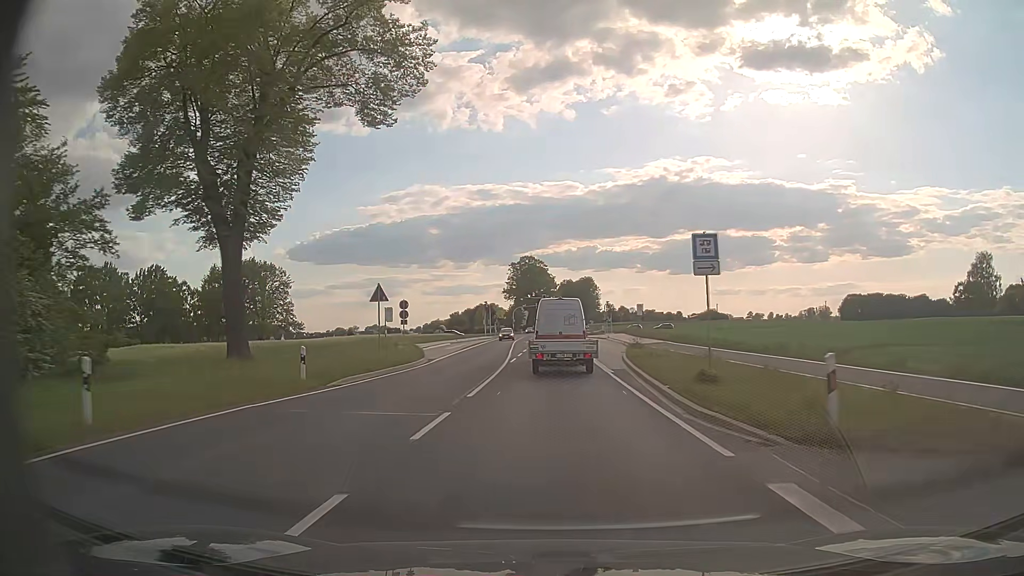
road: secondary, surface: asphalt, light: Day
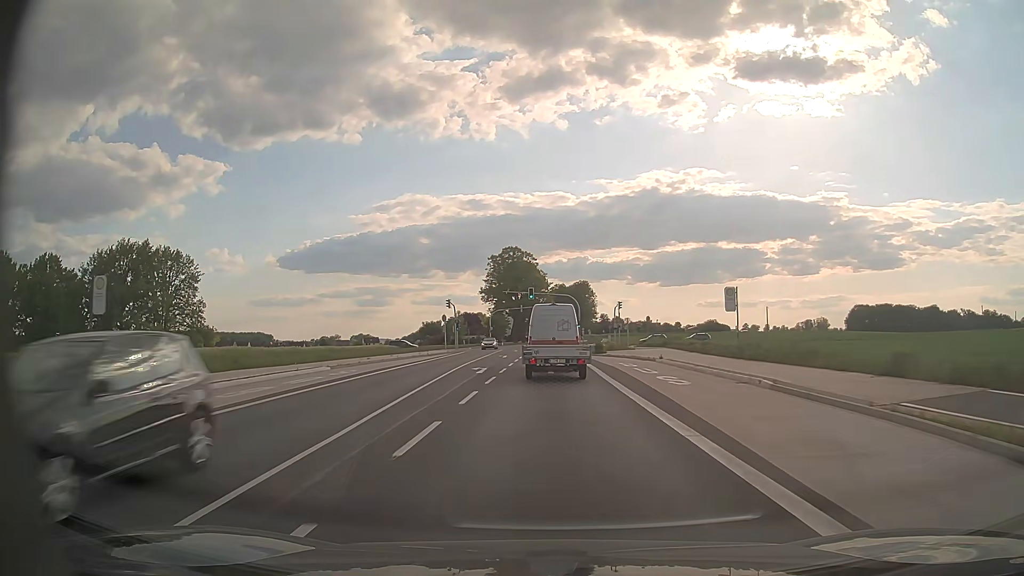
(+0.1, +40.0) m; +1°
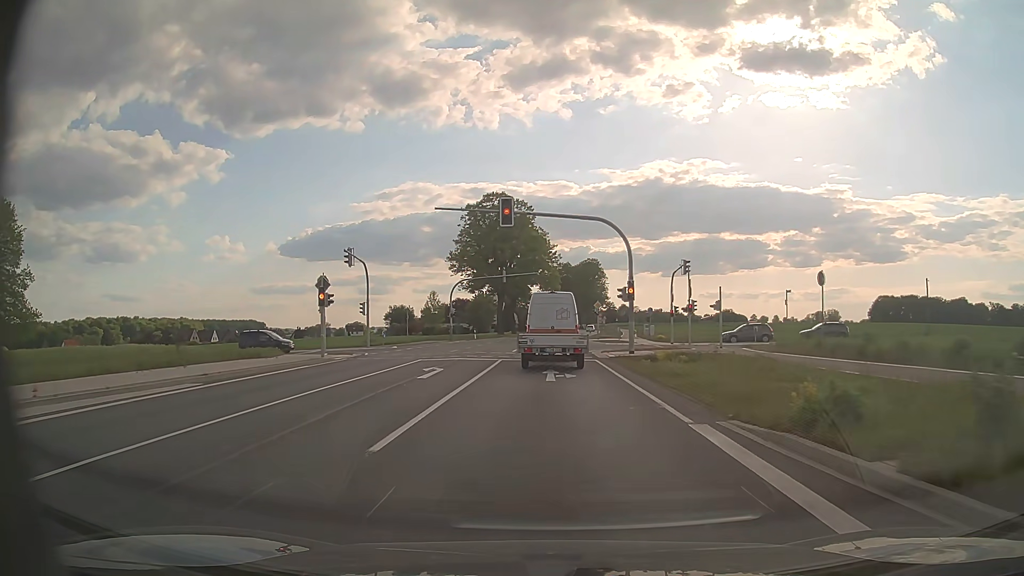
(+0.1, +48.3) m; 0°
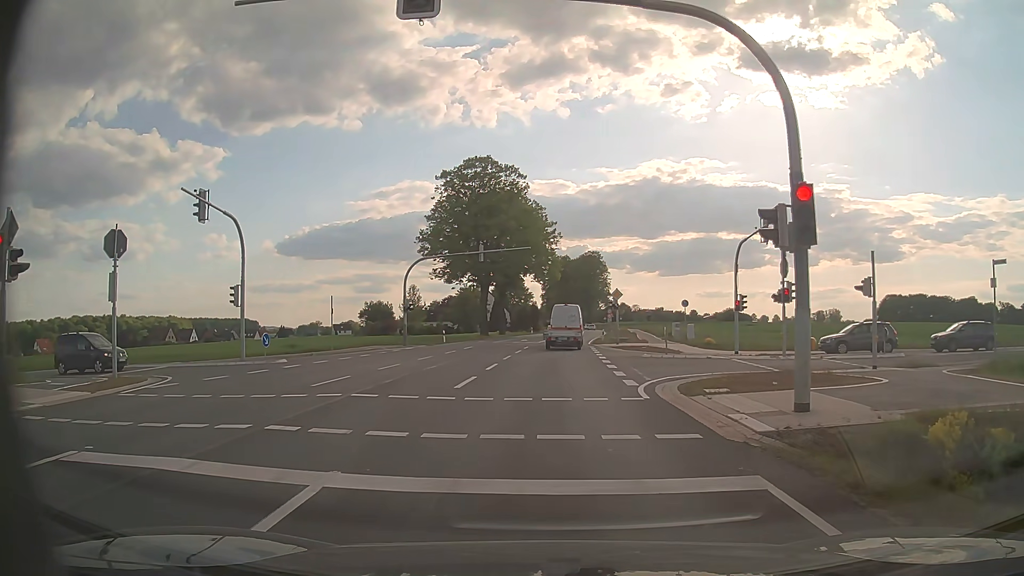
(+0.1, +19.9) m; 0°
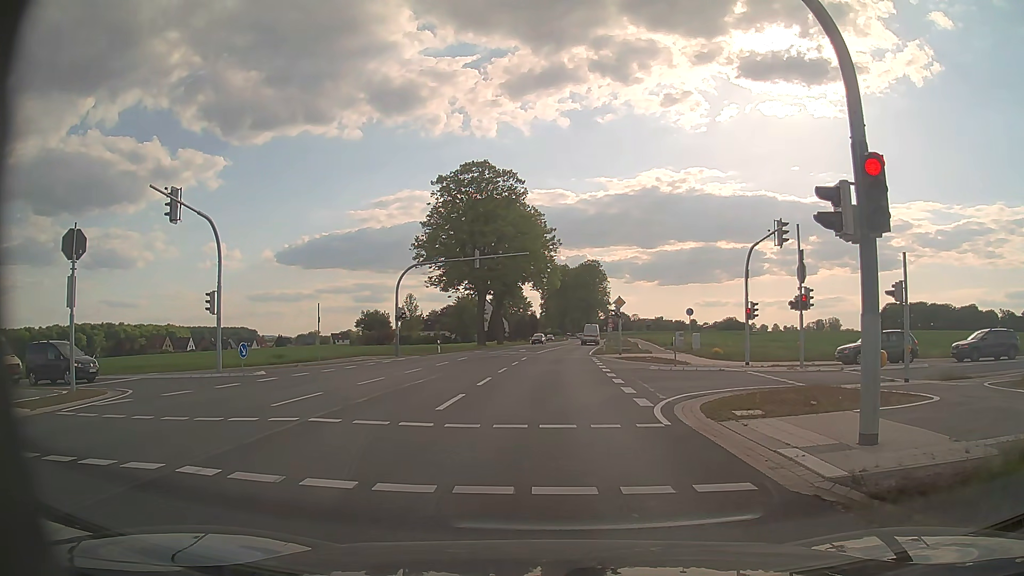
(0.0, +2.1) m; 0°
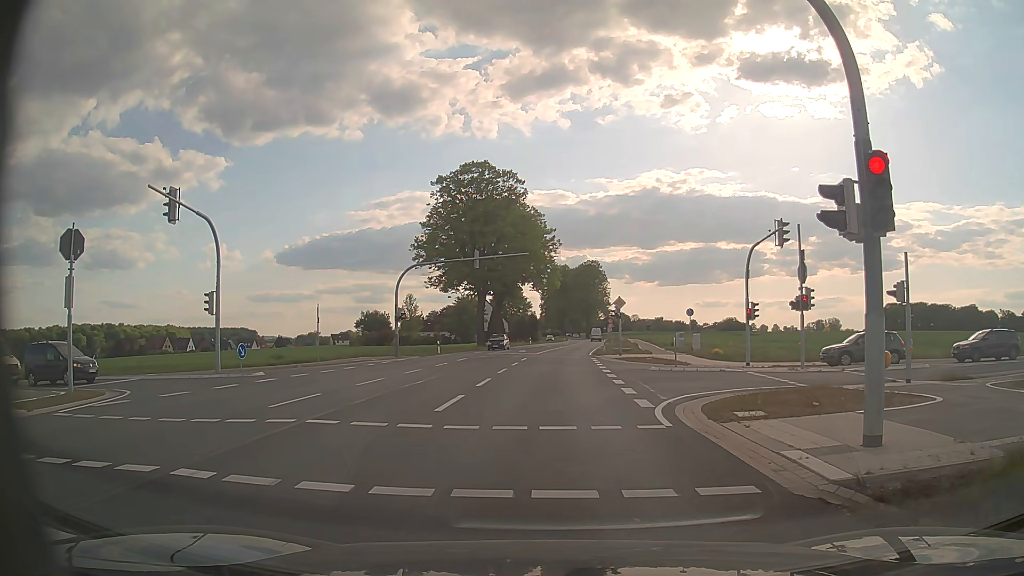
(0.0, +0.1) m; 0°
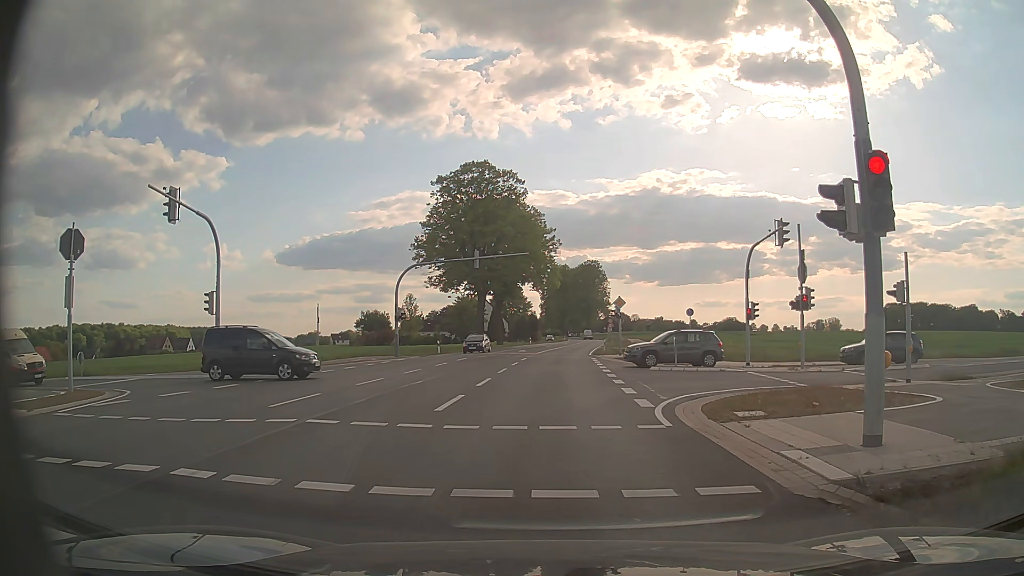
(0.0, +0.1) m; 0°
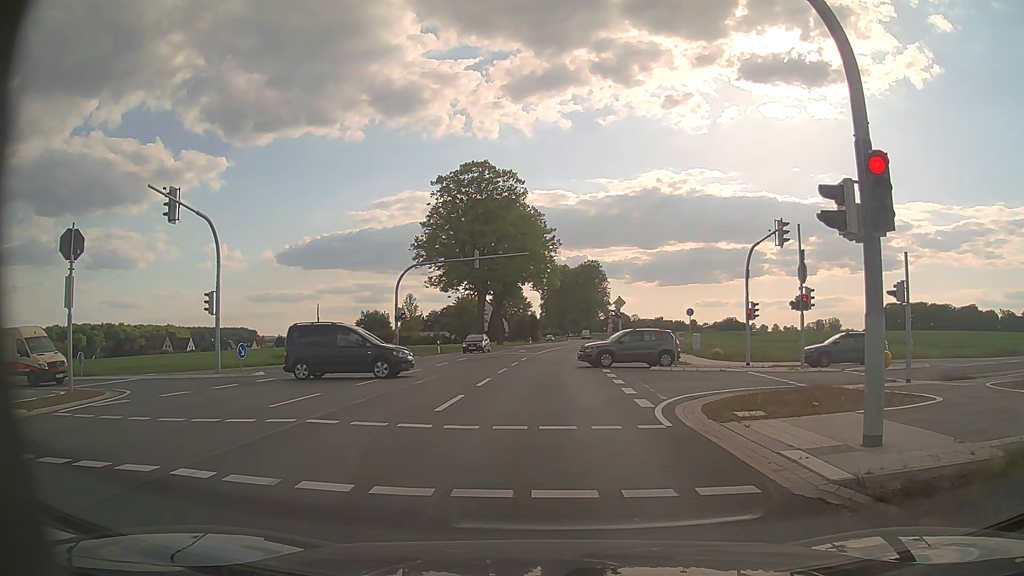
(0.0, 0.0) m; 0°
(0, +10) (0, +20) (0, +30) (+1, +40) (+1, +50) (+2, +60) (+3, +70) (+4, +80) (+5, +90) (+6, +100) m
